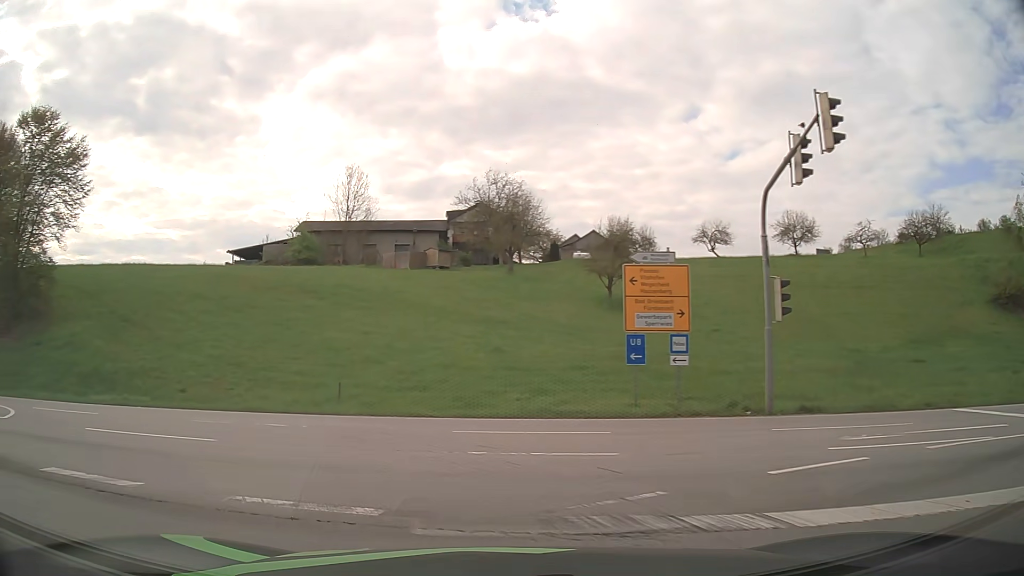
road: motorway_link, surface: asphalt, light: Day
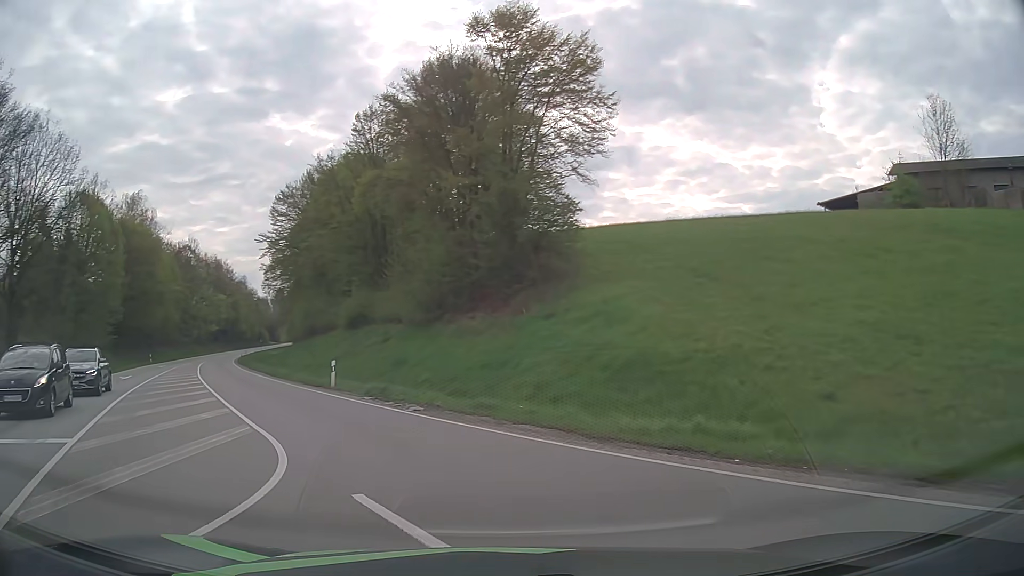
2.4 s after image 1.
(-6.3, +12.6) m; -50°
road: primary
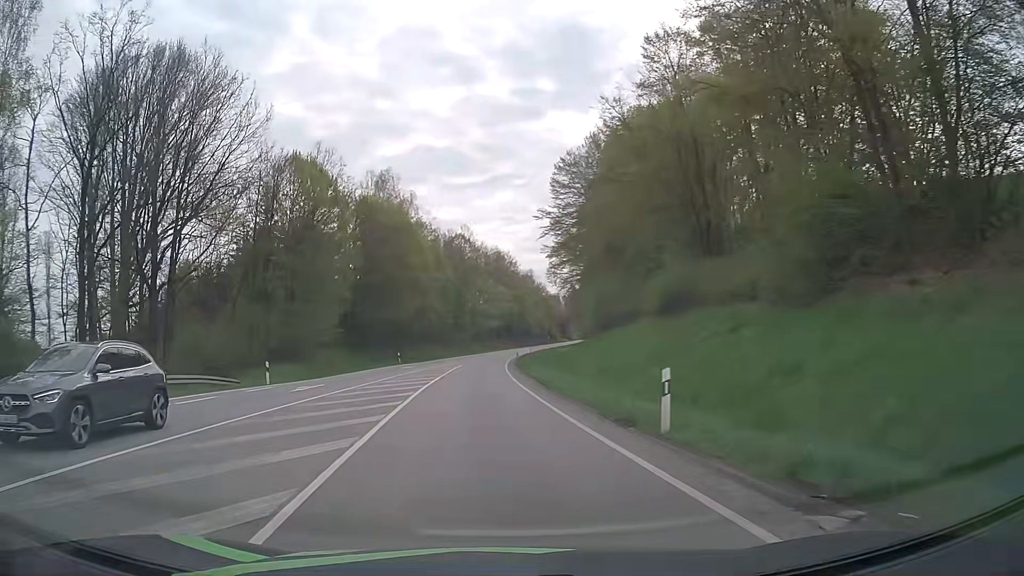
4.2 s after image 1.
(-3.9, +14.5) m; -26°
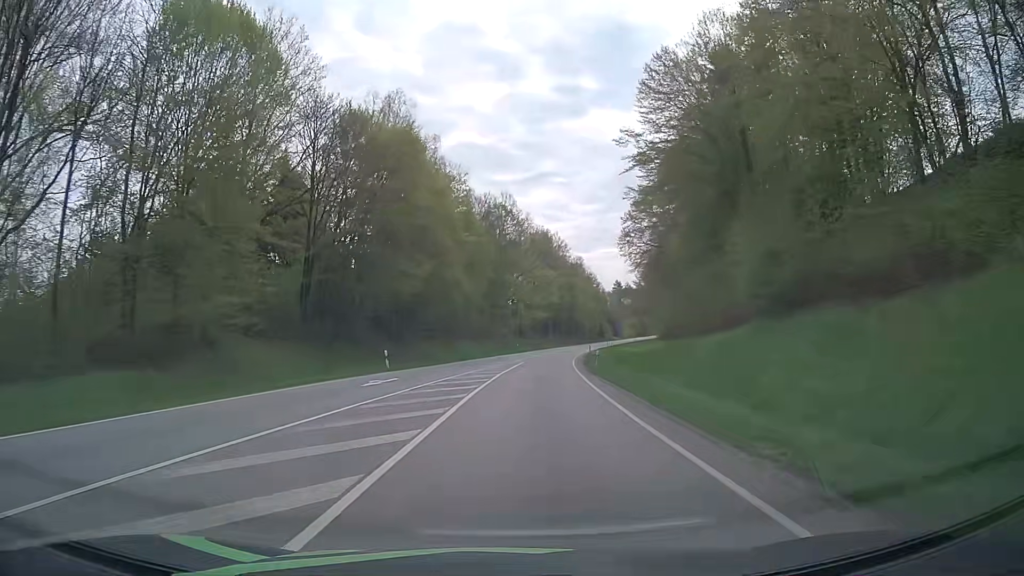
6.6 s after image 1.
(-1.9, +27.2) m; -4°
(0, +10) (0, +20) (+1, +30) (+2, +40) (+3, +50) (+4, +60) (+5, +70) (+6, +80) (+8, +90) (+10, +99) m
